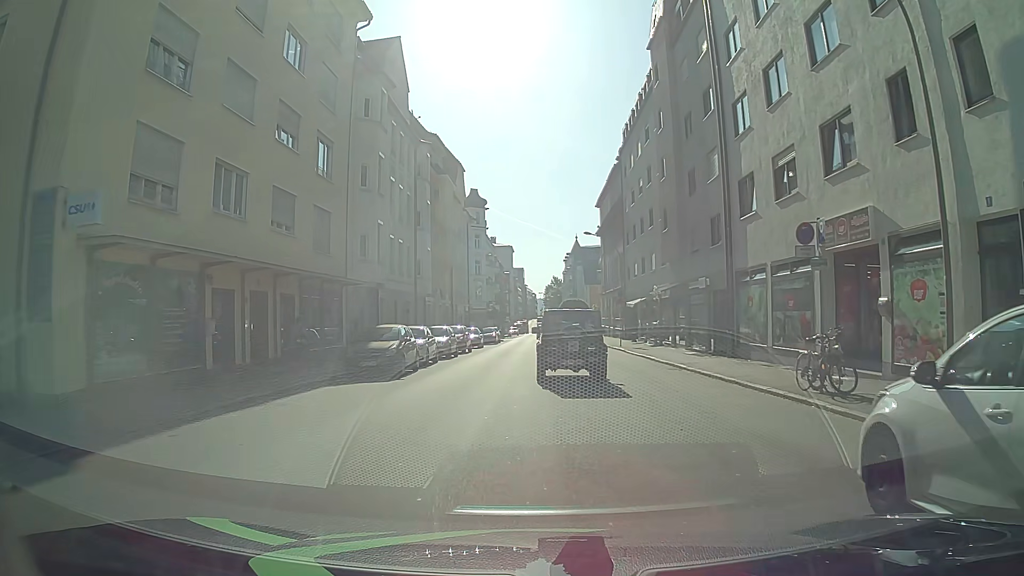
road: tertiary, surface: asphalt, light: Day
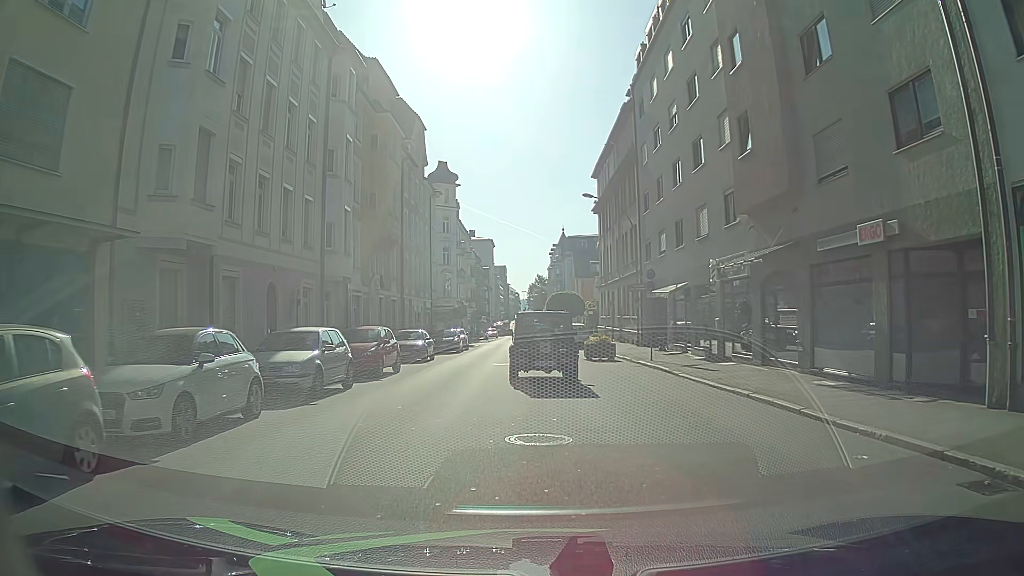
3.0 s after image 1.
(0.0, +16.2) m; 0°
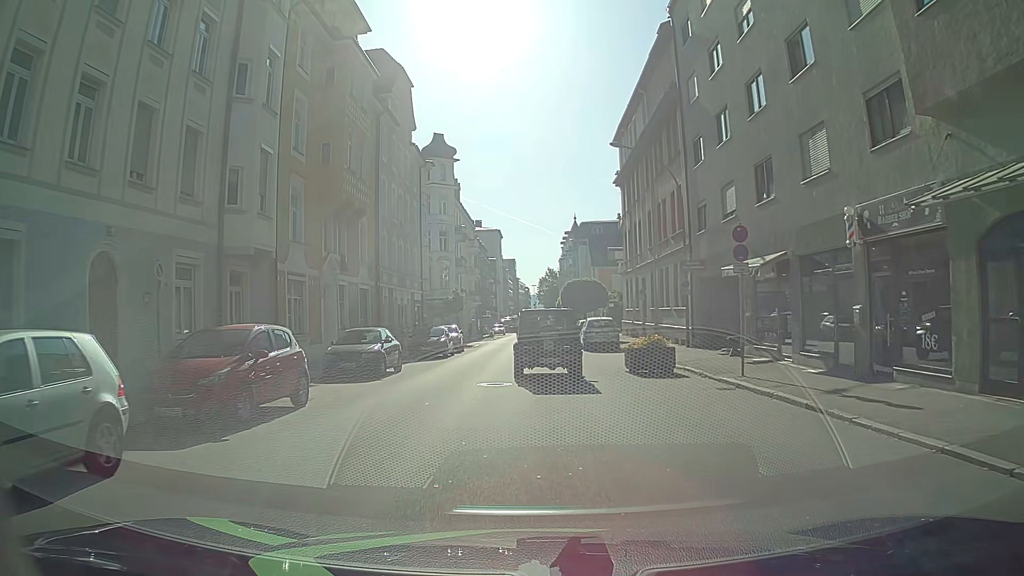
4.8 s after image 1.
(0.0, +10.2) m; -1°
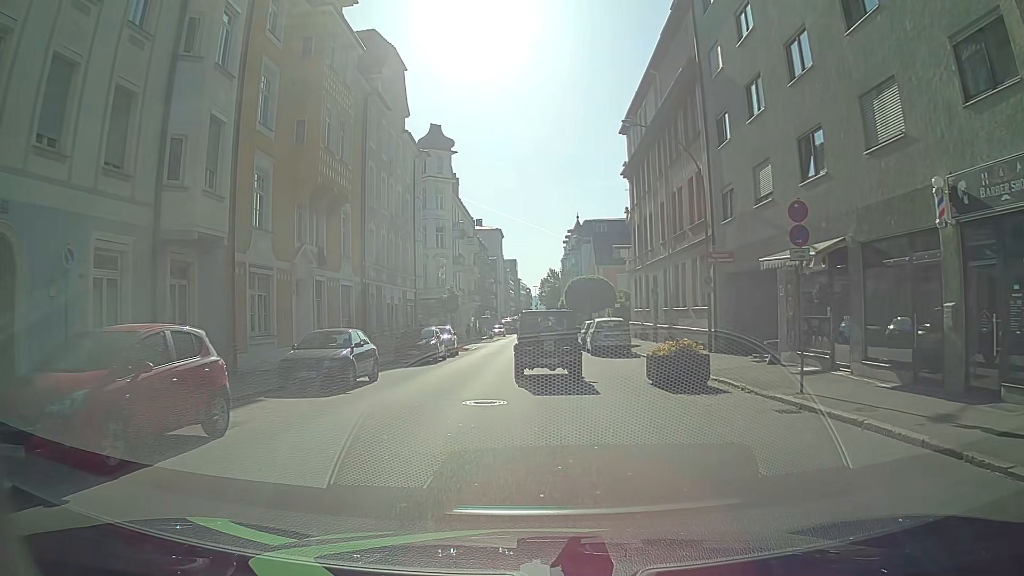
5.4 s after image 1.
(0.0, +3.5) m; 0°
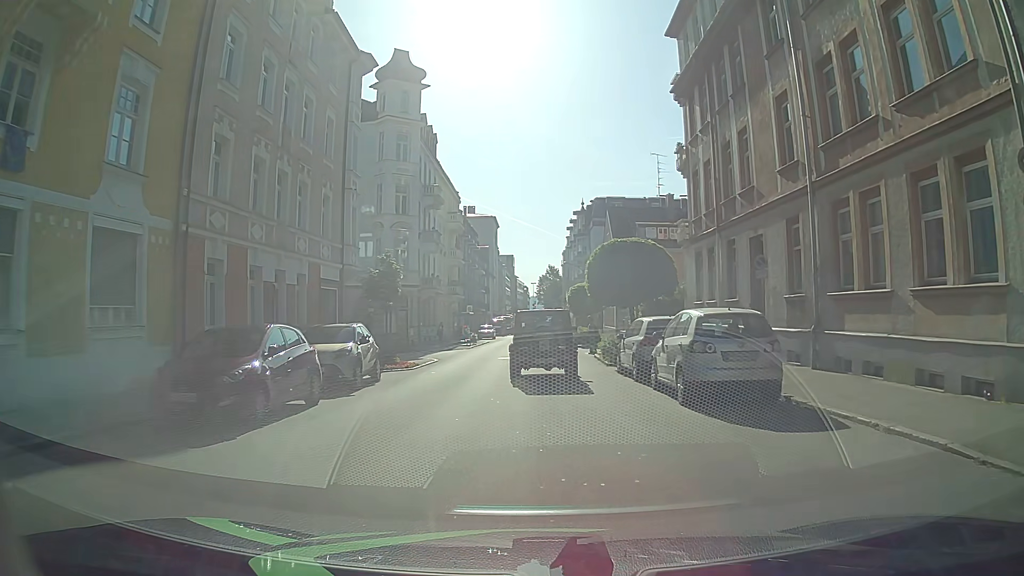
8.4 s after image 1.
(0.0, +18.0) m; +1°
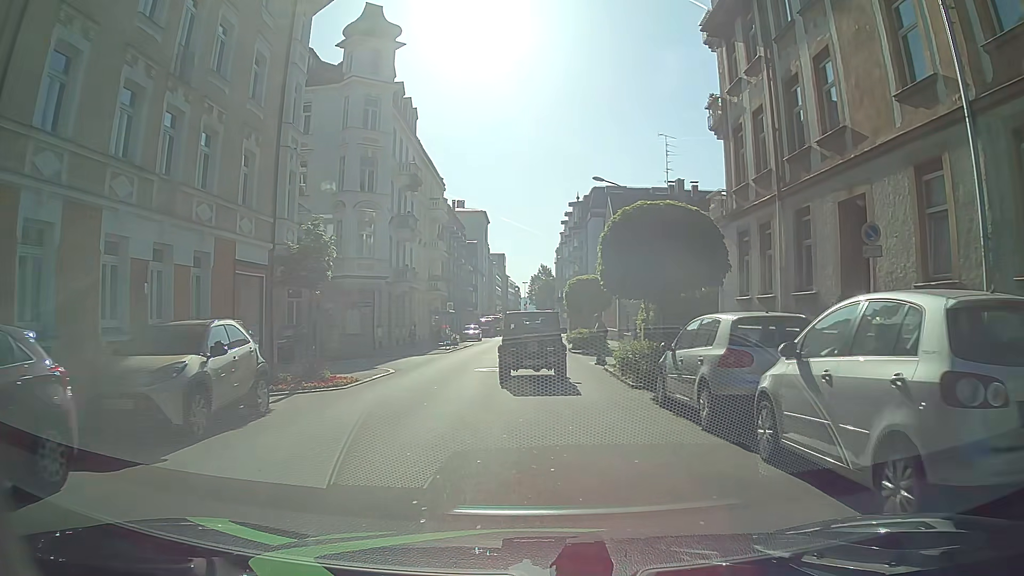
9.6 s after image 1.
(+0.1, +7.2) m; -1°
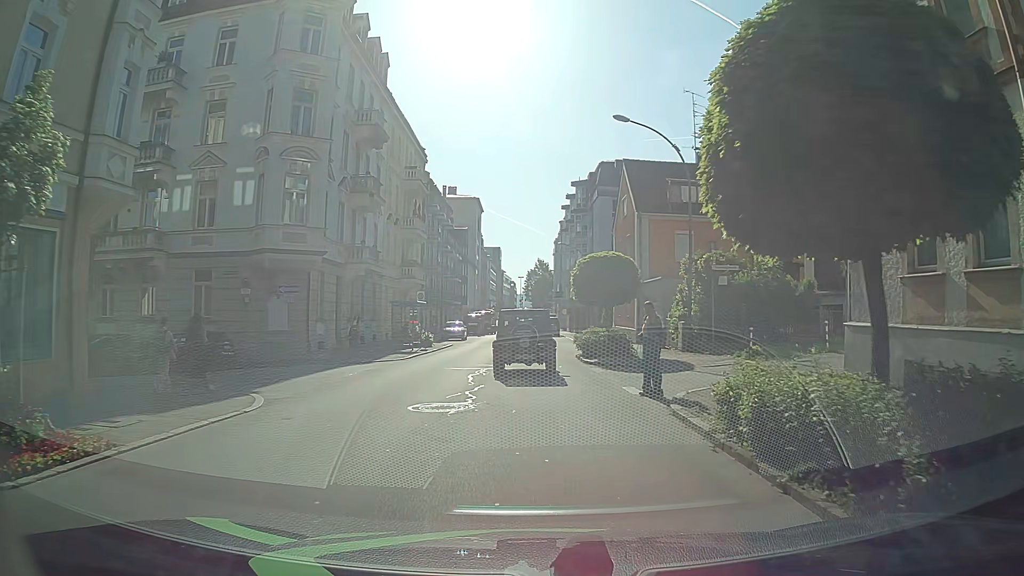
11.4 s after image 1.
(+0.1, +10.5) m; -2°
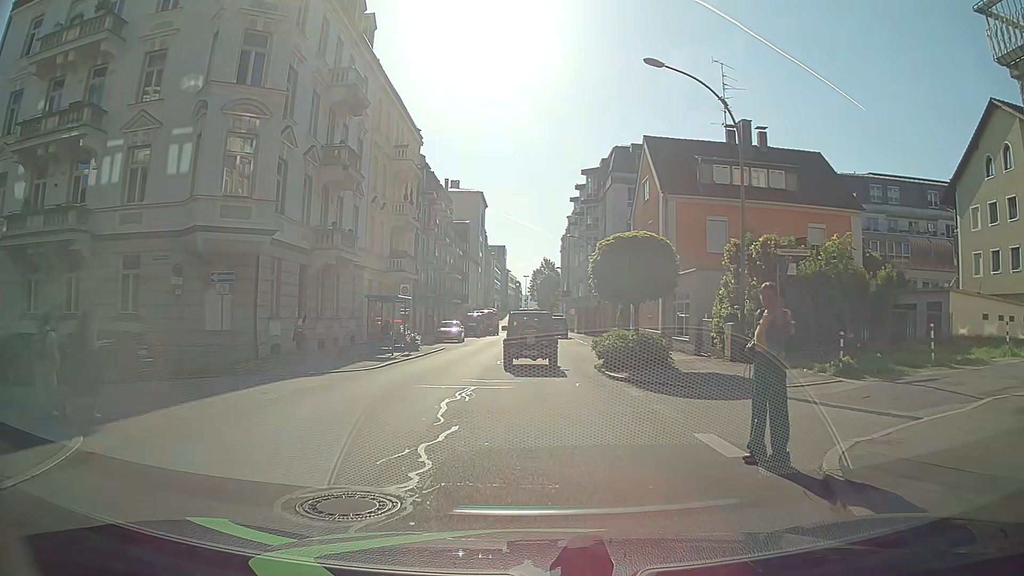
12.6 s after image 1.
(+0.2, +5.8) m; 0°
